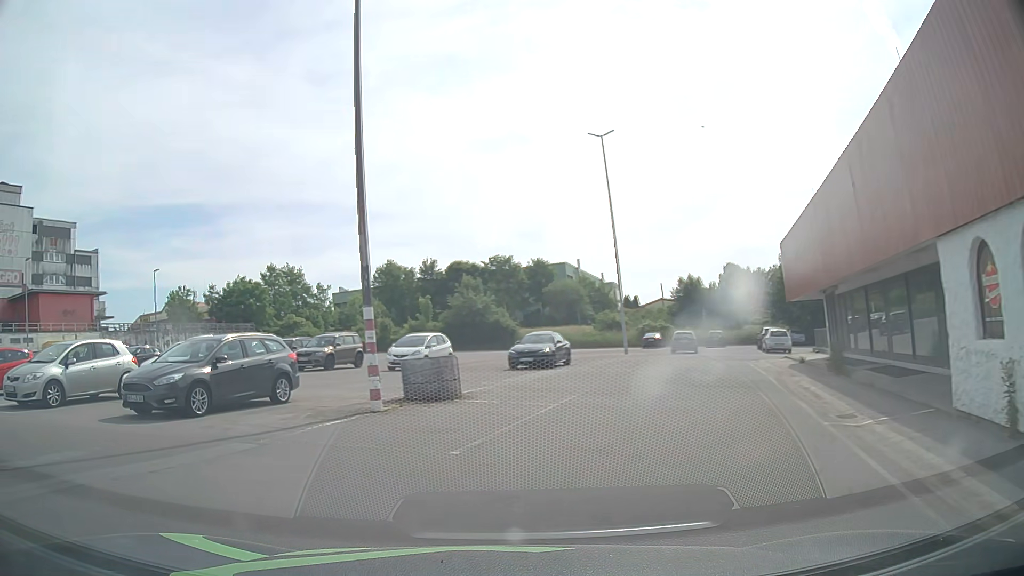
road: service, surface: asphalt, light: Day
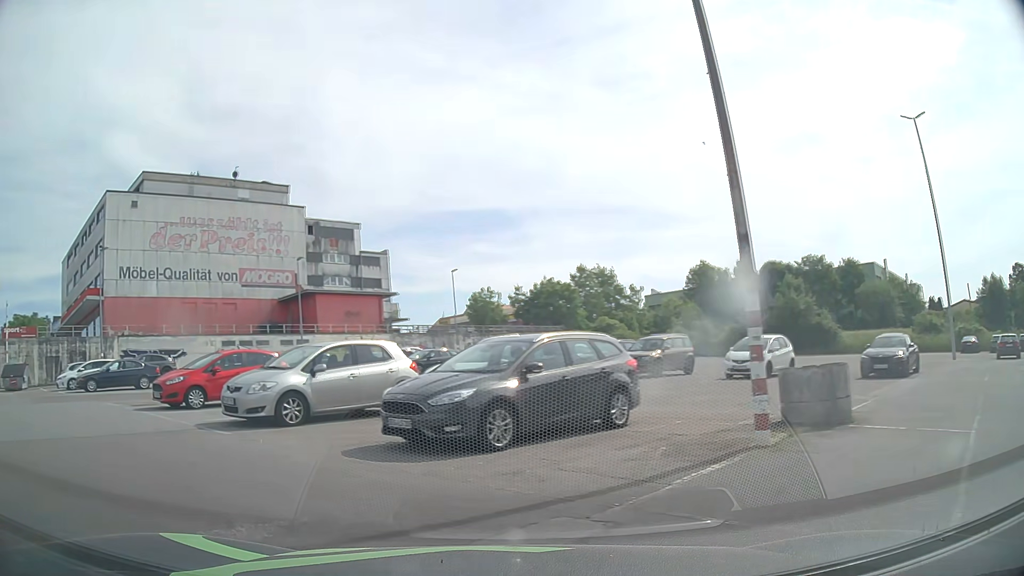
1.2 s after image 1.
(-0.8, +3.8) m; -27°
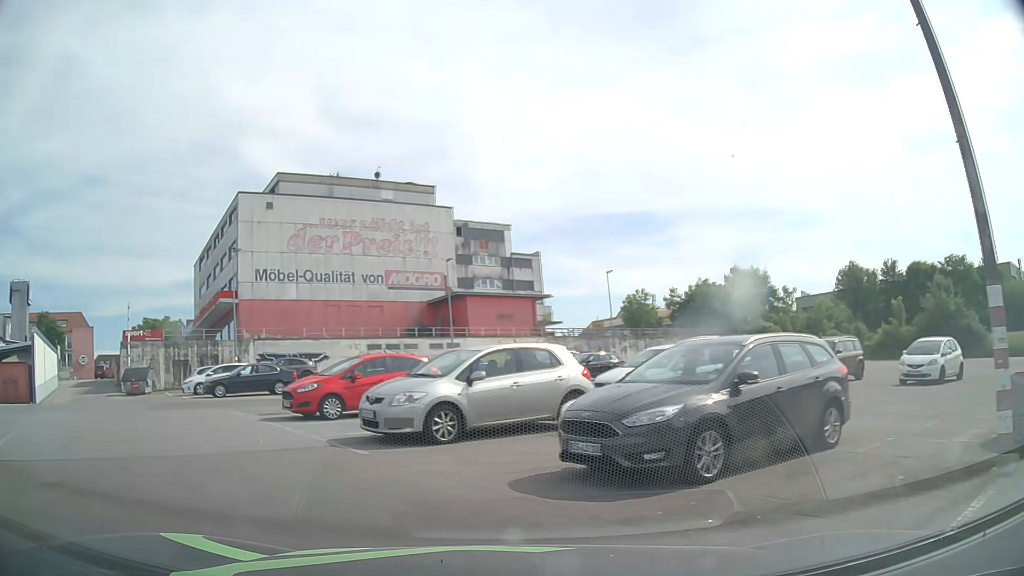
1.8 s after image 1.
(-0.2, +1.8) m; -13°
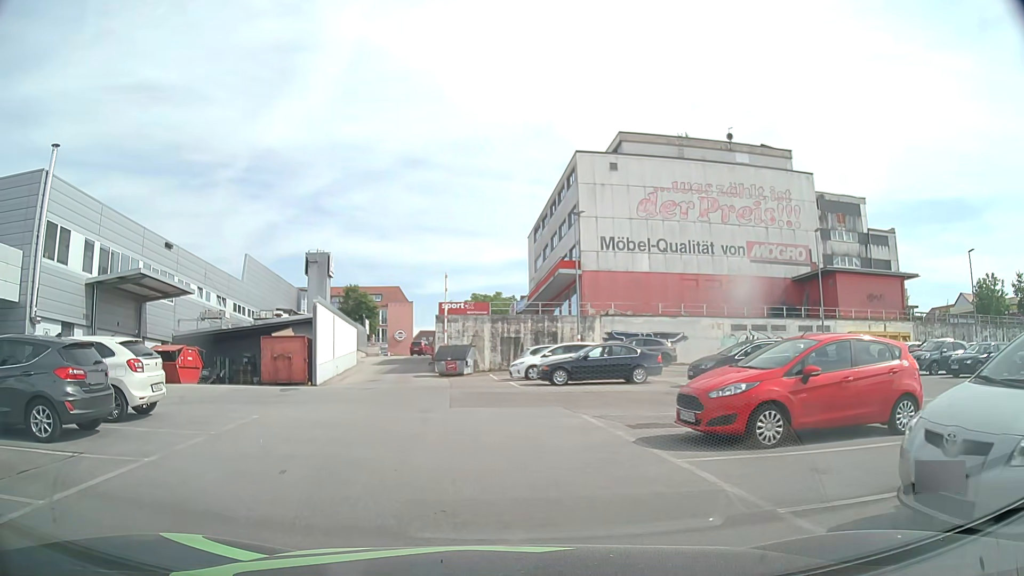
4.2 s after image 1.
(-1.9, +6.4) m; -28°
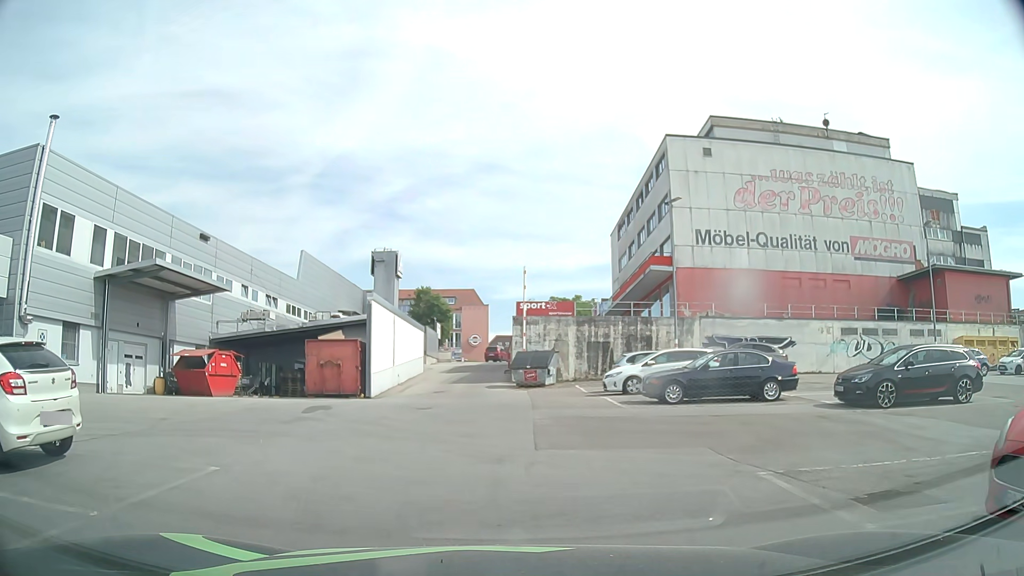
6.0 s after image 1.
(-0.4, +5.2) m; -7°
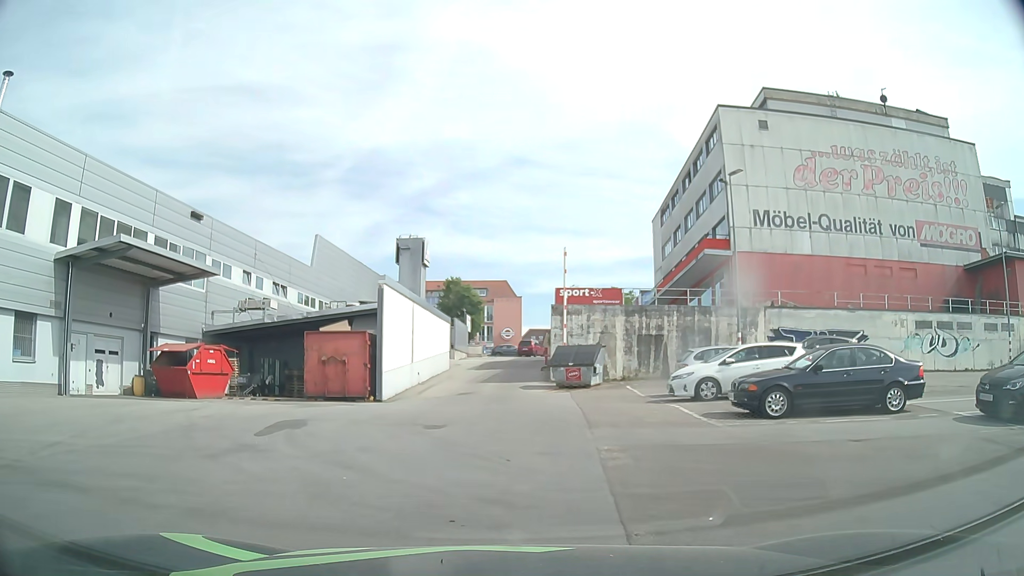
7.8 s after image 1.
(-0.1, +4.9) m; -2°
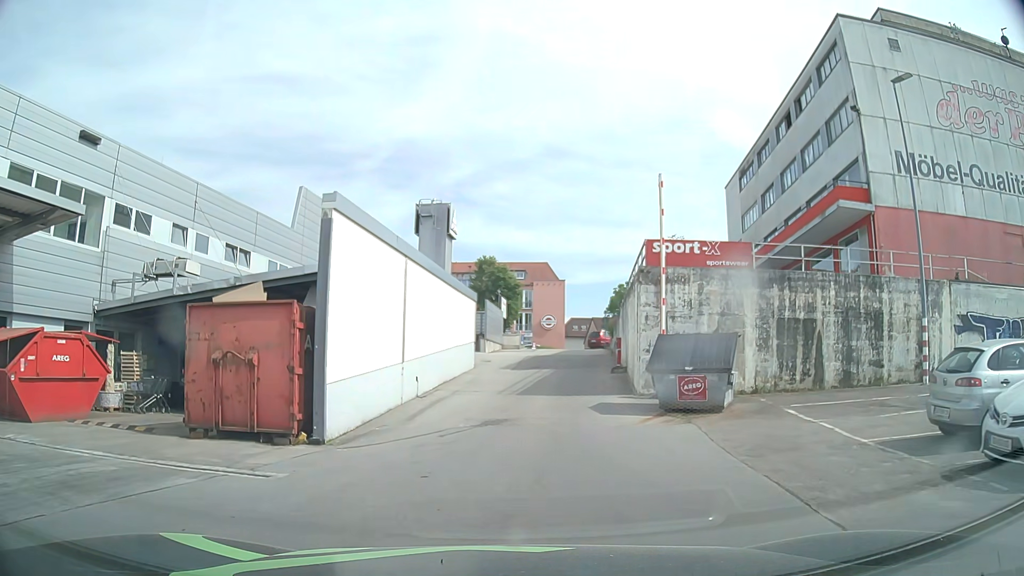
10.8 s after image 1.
(-0.6, +12.5) m; -4°
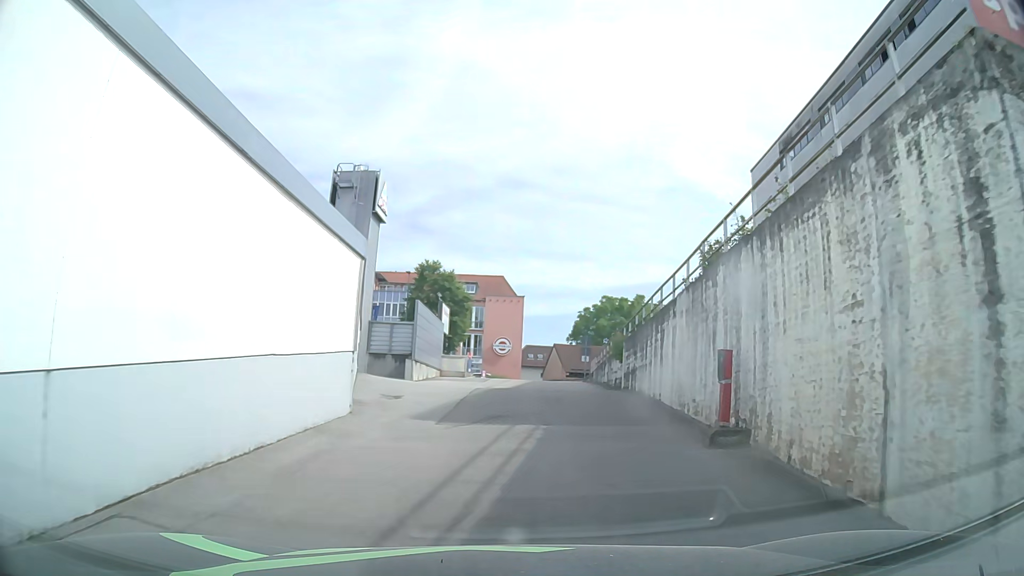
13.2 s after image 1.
(+0.3, +15.7) m; +5°
